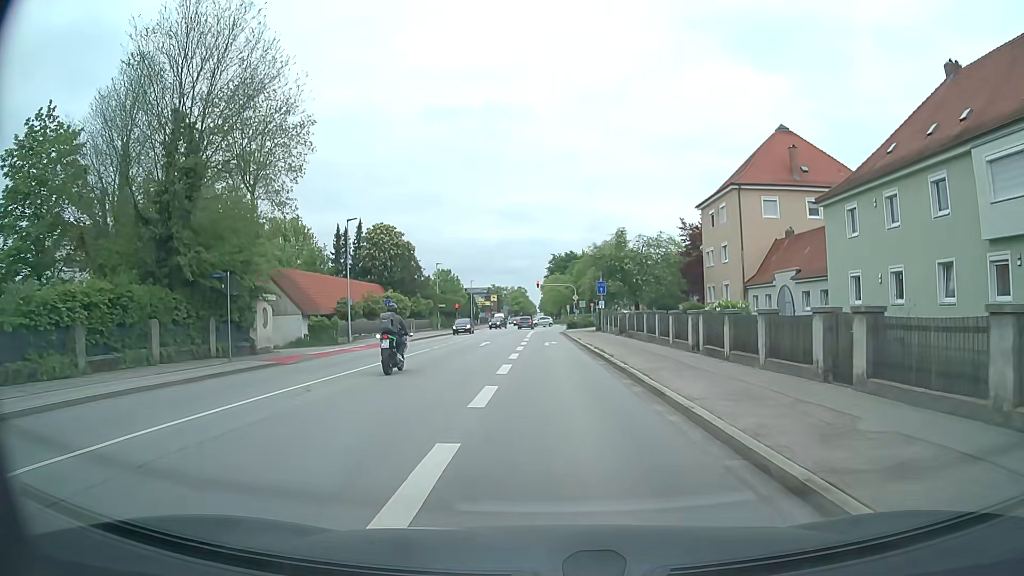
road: secondary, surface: asphalt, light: Day
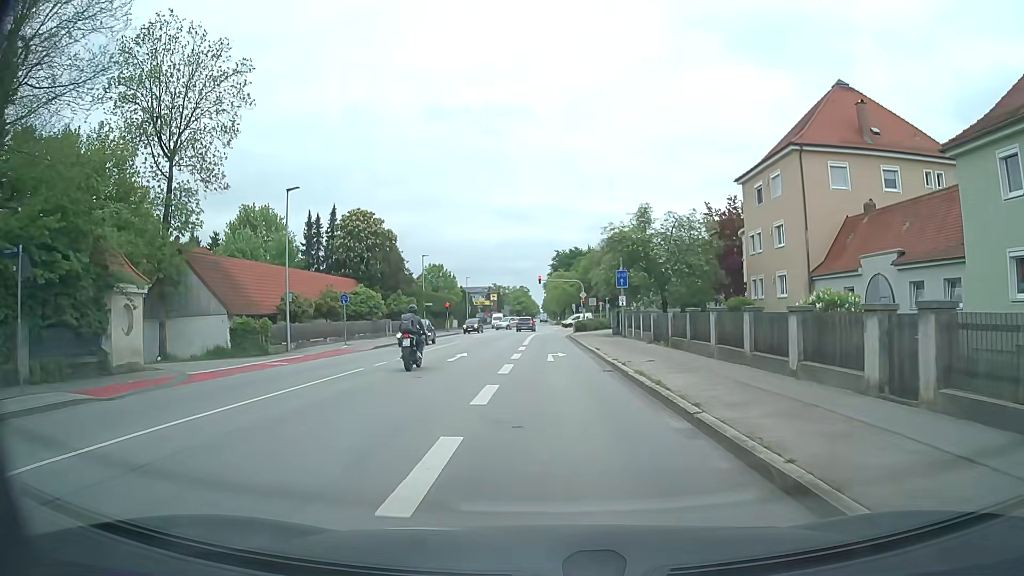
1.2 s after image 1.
(0.0, +11.5) m; 0°
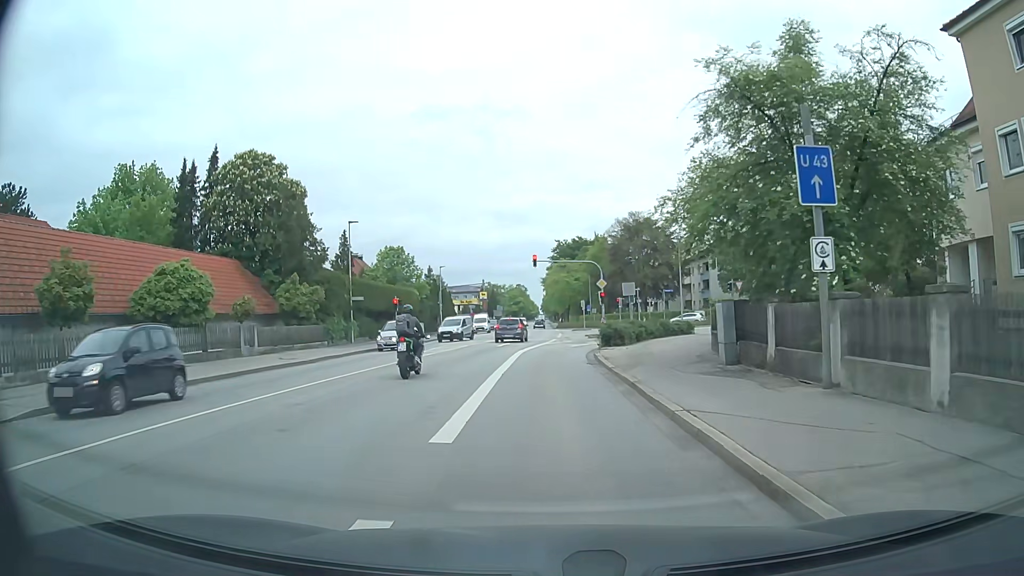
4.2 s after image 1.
(-0.1, +27.1) m; 0°
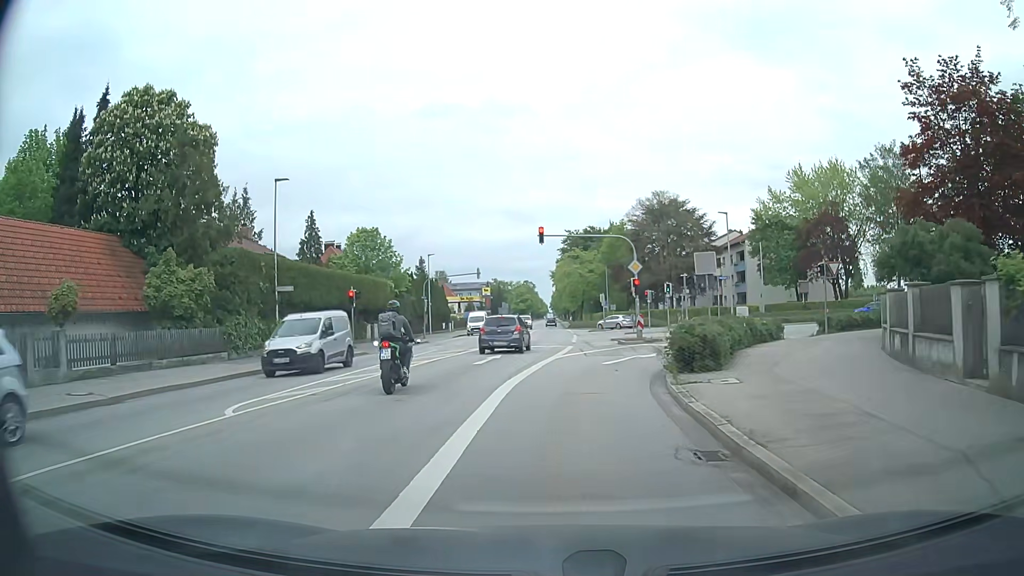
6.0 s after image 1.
(-0.2, +14.5) m; -1°
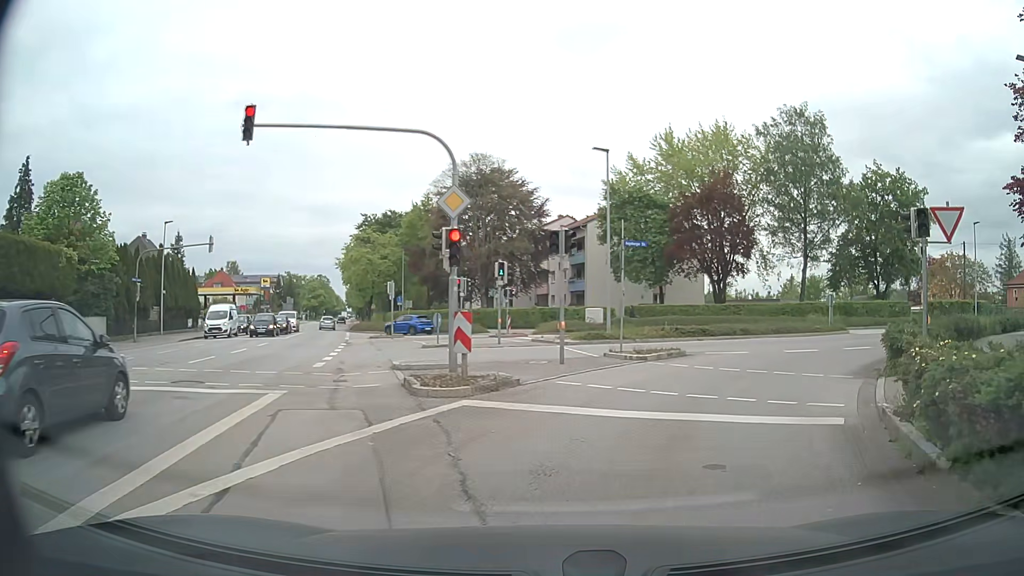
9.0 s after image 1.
(+1.7, +20.4) m; +16°
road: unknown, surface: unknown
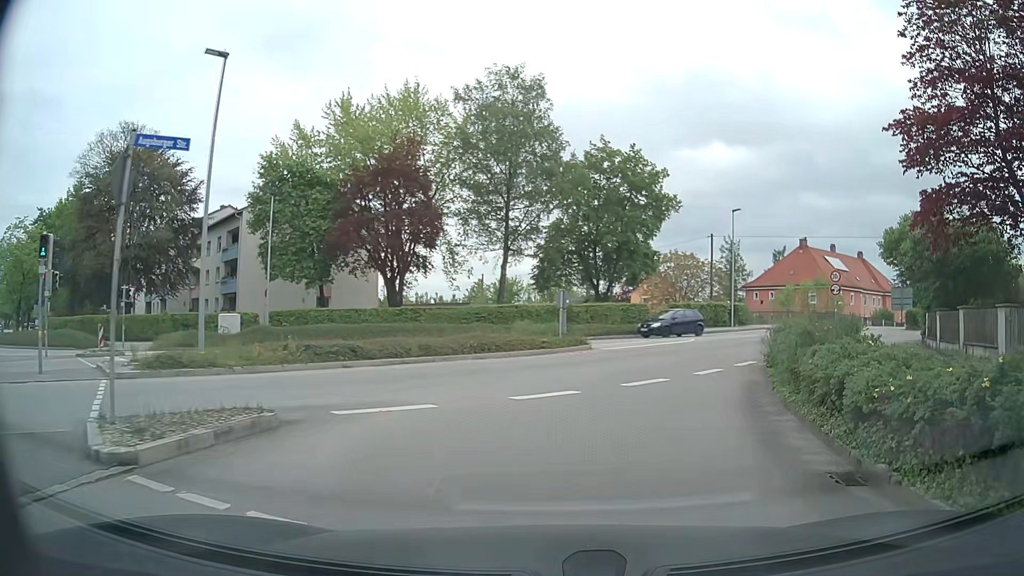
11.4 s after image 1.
(+2.6, +11.6) m; +28°
